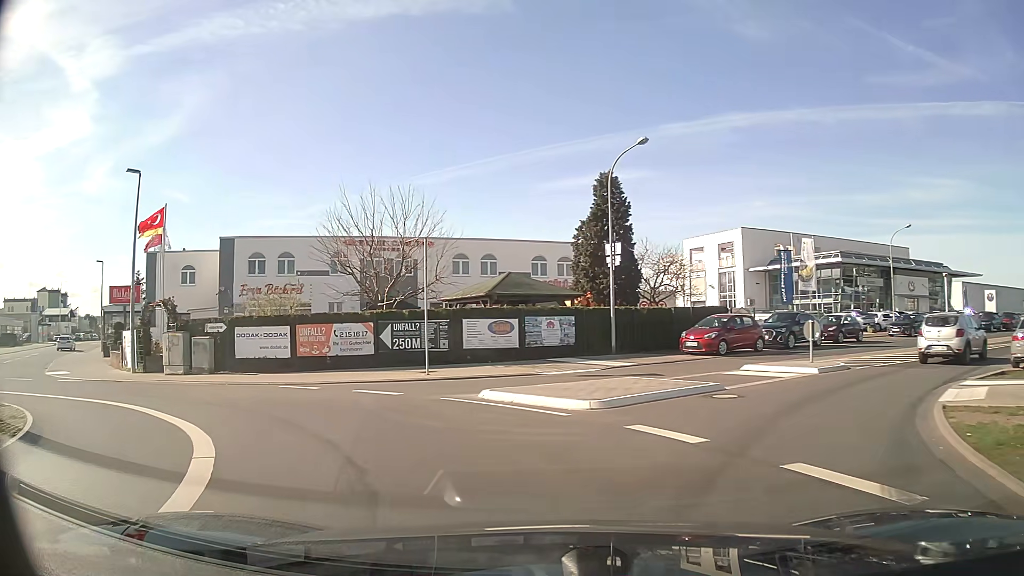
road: tertiary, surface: asphalt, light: Day
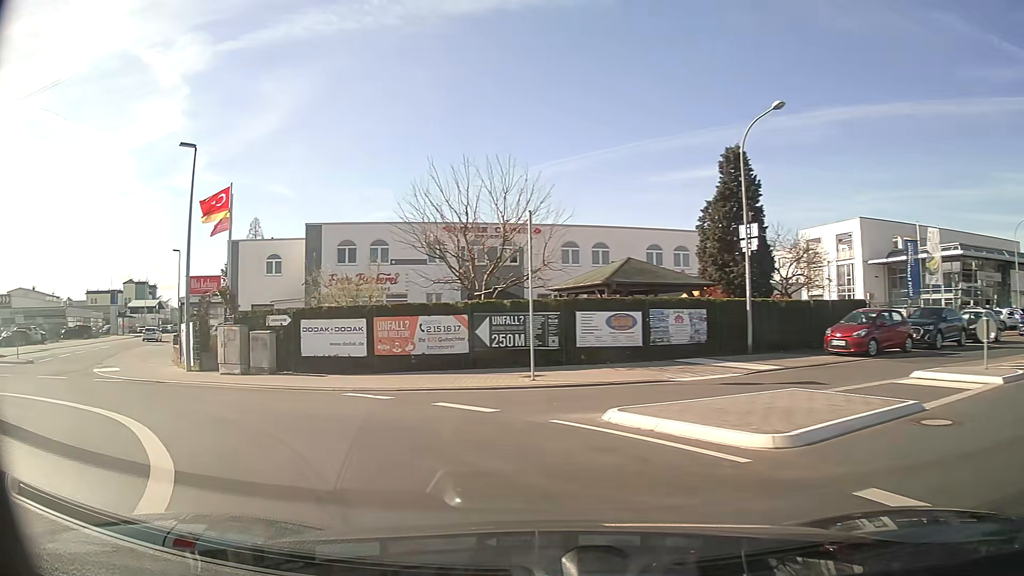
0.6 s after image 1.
(-0.3, +3.7) m; -9°
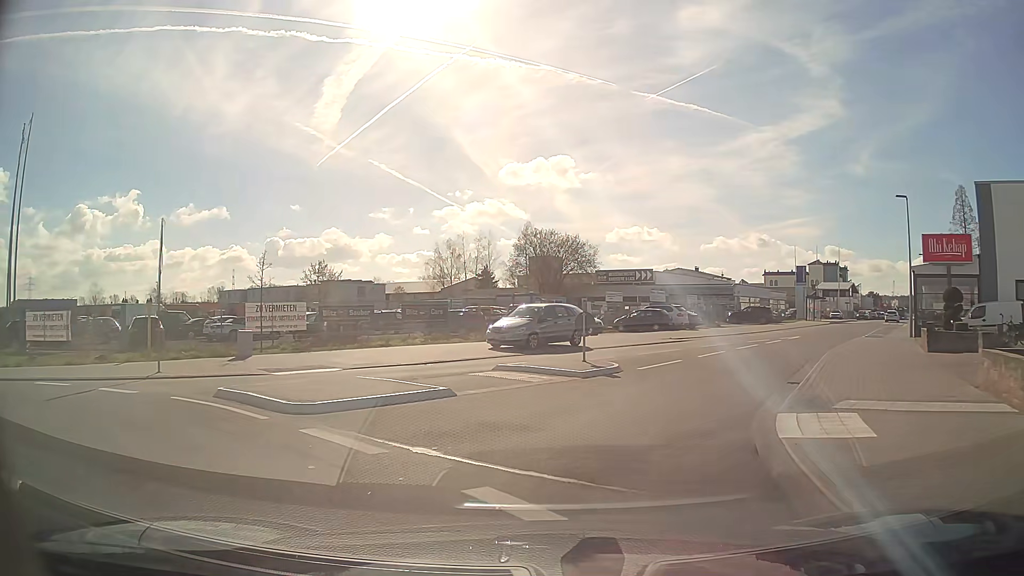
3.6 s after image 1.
(-10.6, +15.7) m; -59°
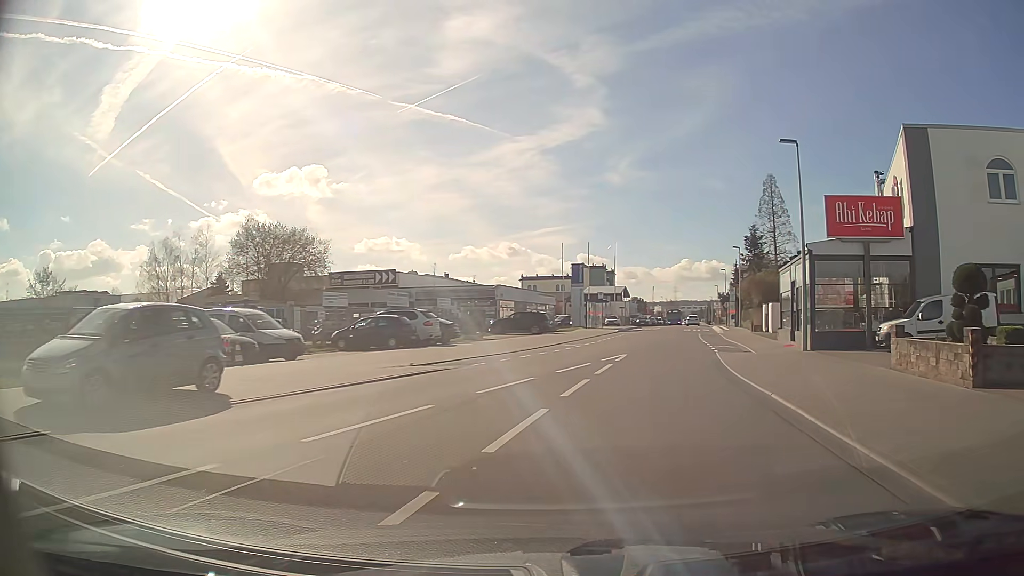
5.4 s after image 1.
(+2.2, +14.2) m; +21°
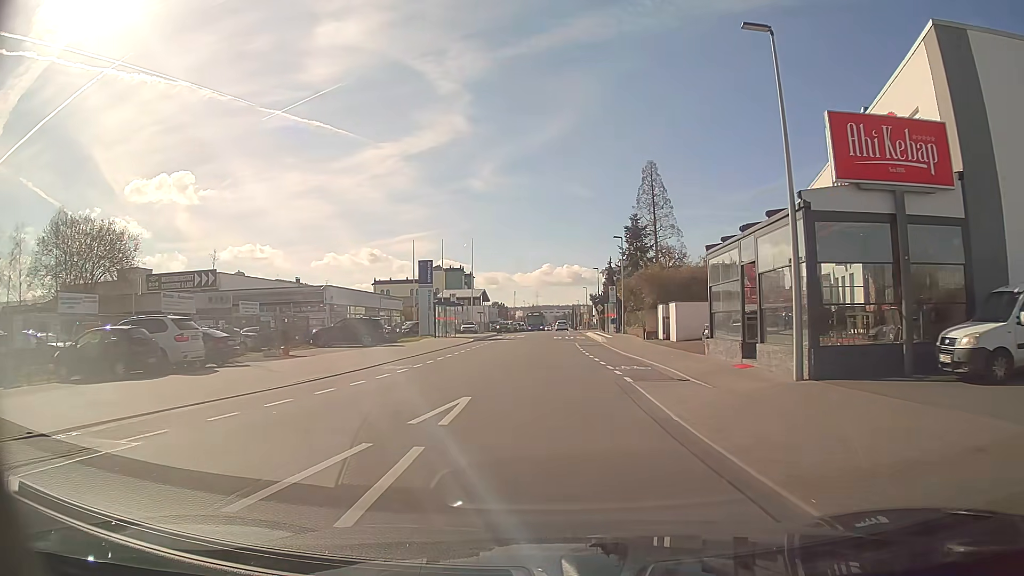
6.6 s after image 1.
(+1.4, +11.2) m; +12°
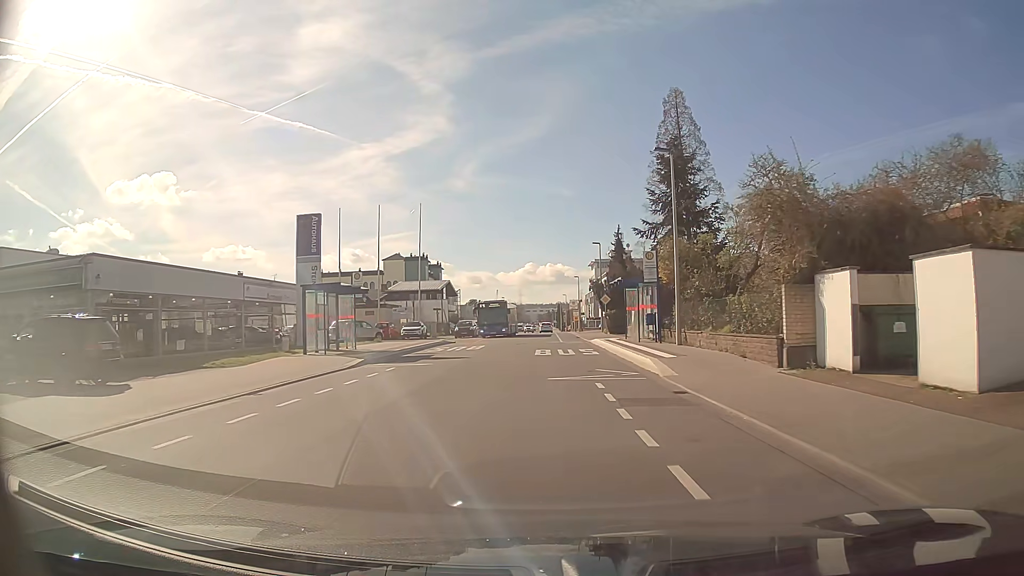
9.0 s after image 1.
(+0.4, +26.7) m; +1°
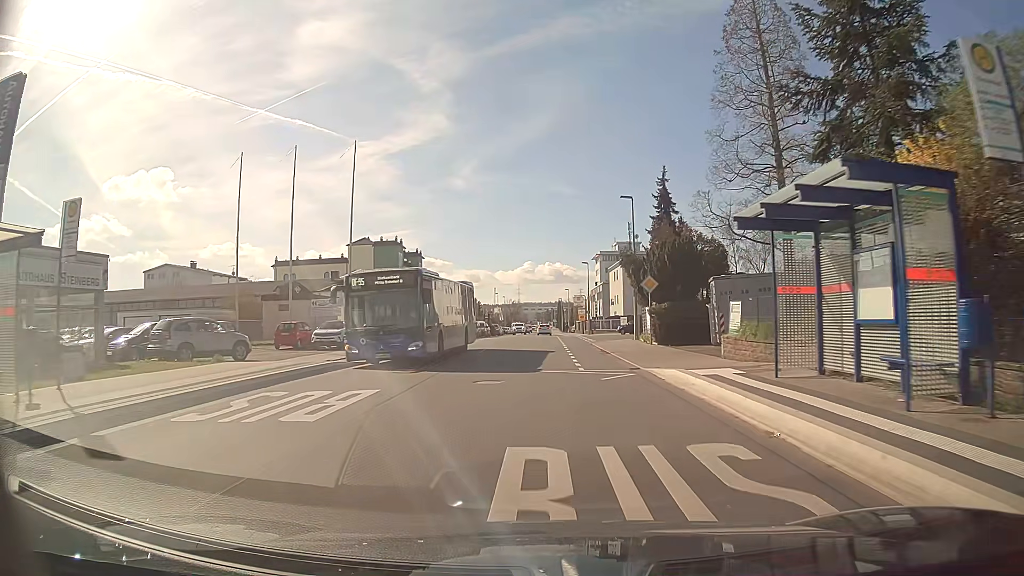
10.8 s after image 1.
(+0.1, +22.3) m; 0°
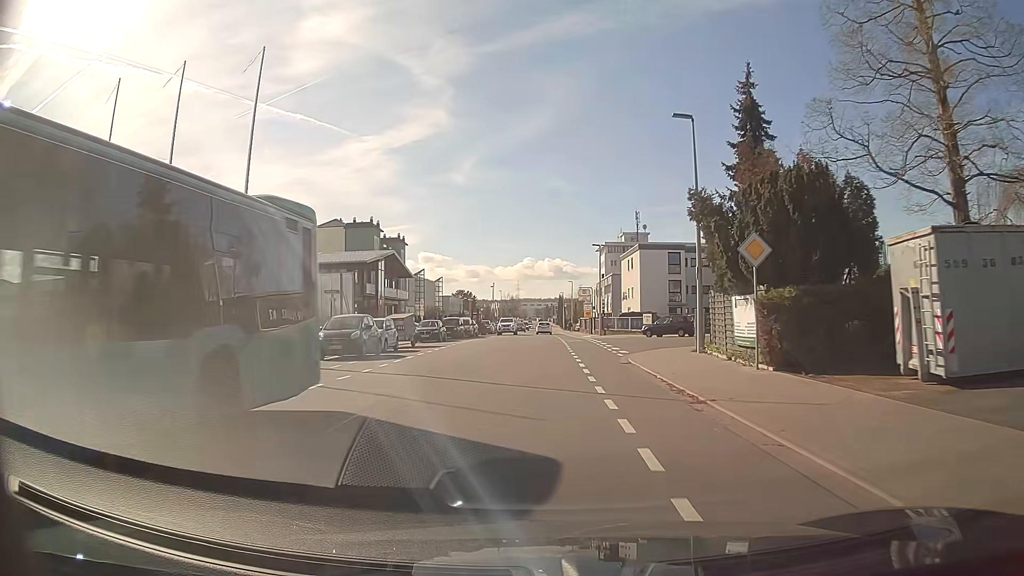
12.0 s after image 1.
(0.0, +15.0) m; +1°
(0, +10) (0, +20) (0, +30) (0, +40) (0, +50) (0, +60) (0, +70) (-1, +80) (-1, +90) (-1, +100) m
